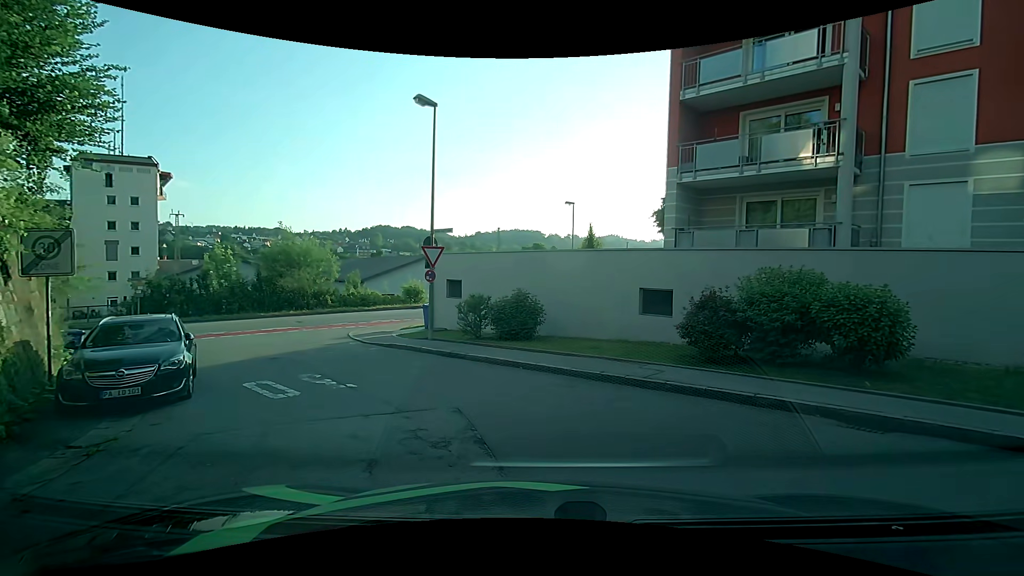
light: Day
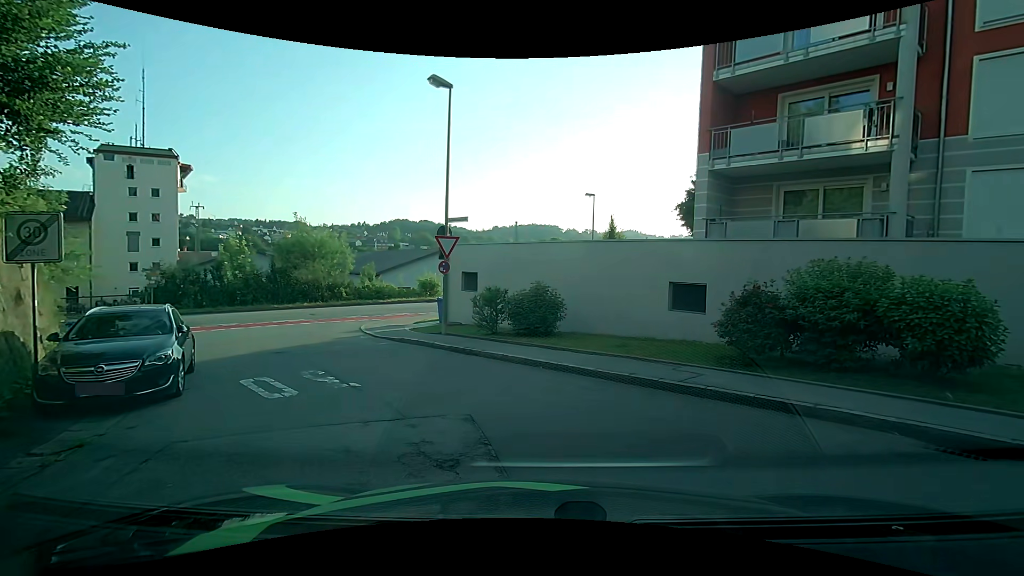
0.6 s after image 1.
(0.0, +0.9) m; -3°
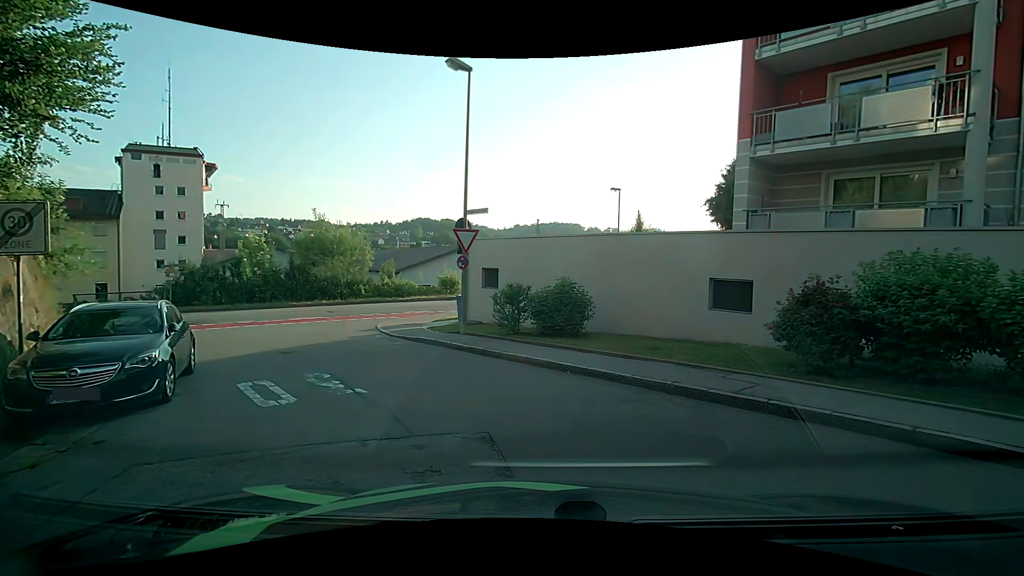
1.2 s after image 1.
(0.0, +1.0) m; -2°
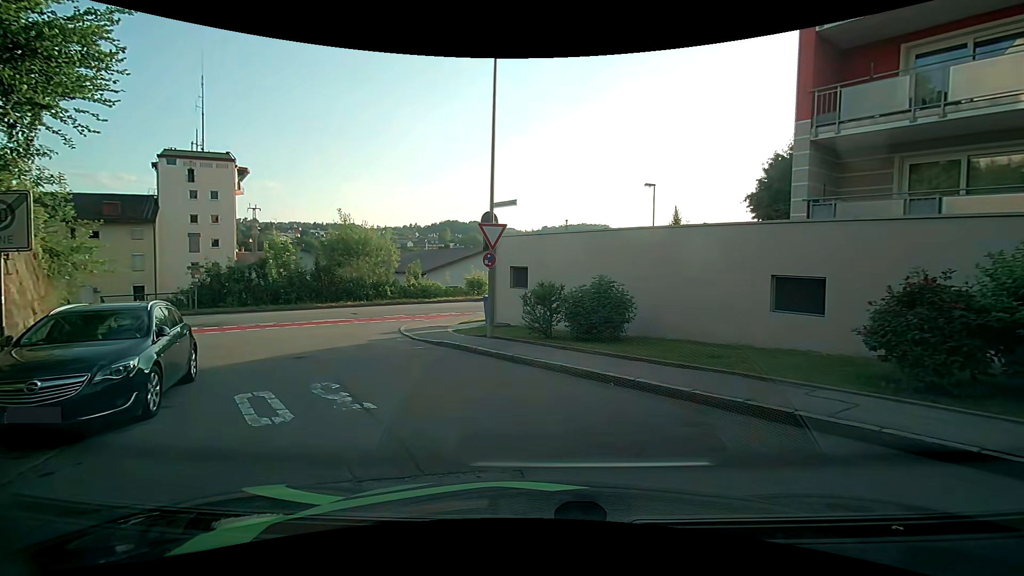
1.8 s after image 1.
(0.0, +1.2) m; -2°
